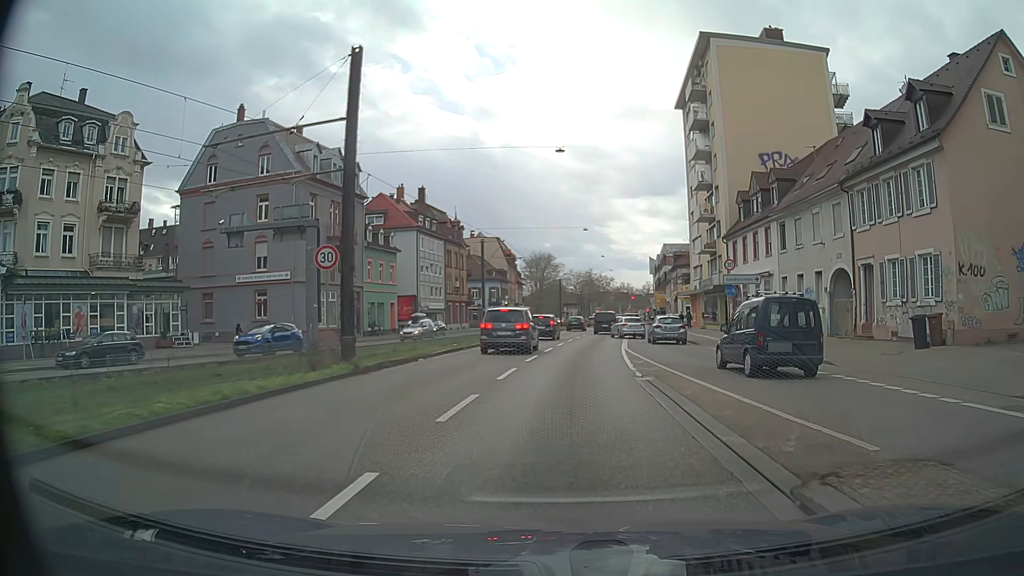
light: Day
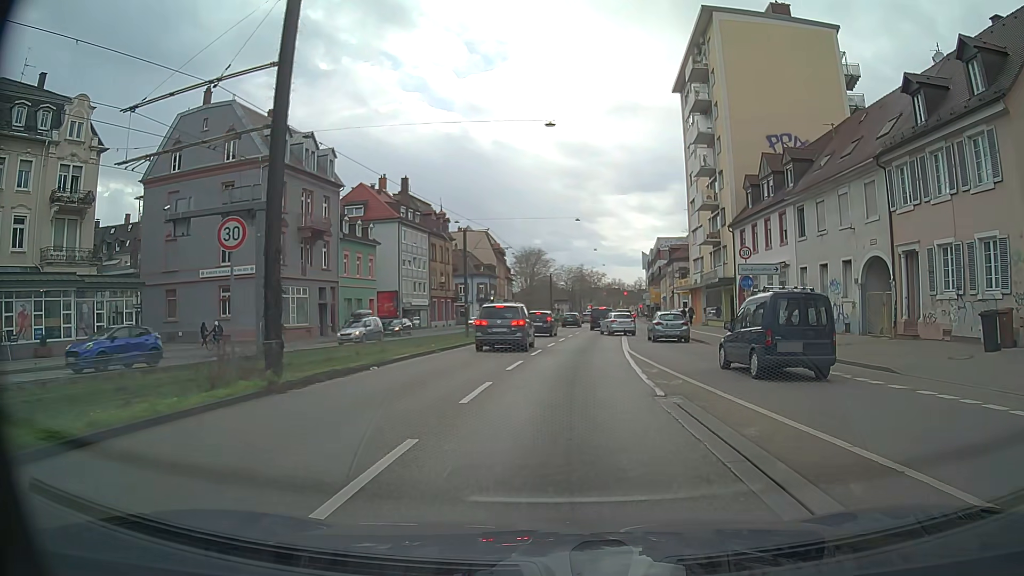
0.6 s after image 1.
(0.0, +4.5) m; +1°
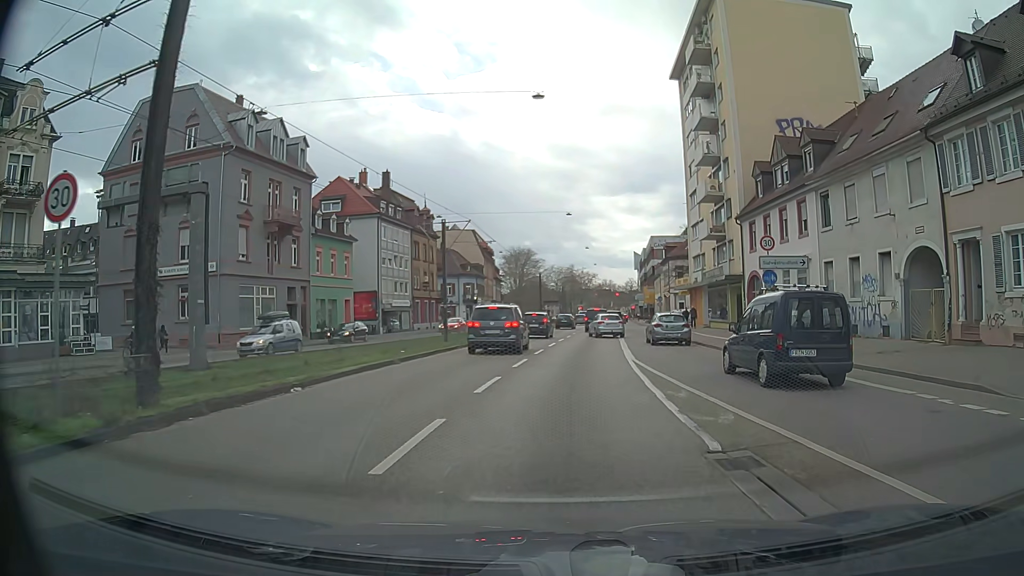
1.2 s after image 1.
(0.0, +4.5) m; 0°
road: trunk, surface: asphalt
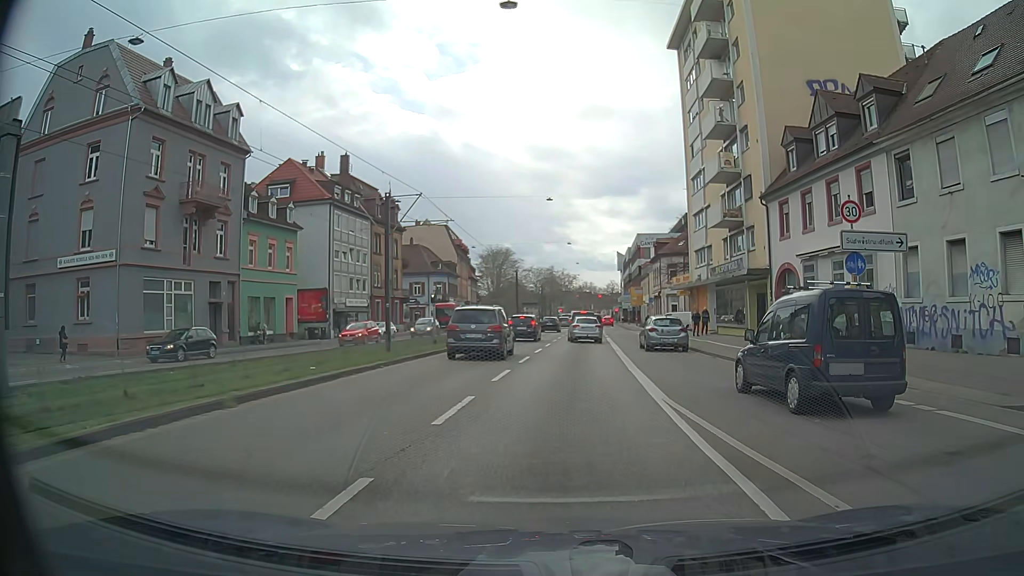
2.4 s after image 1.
(+0.1, +9.1) m; +2°
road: primary
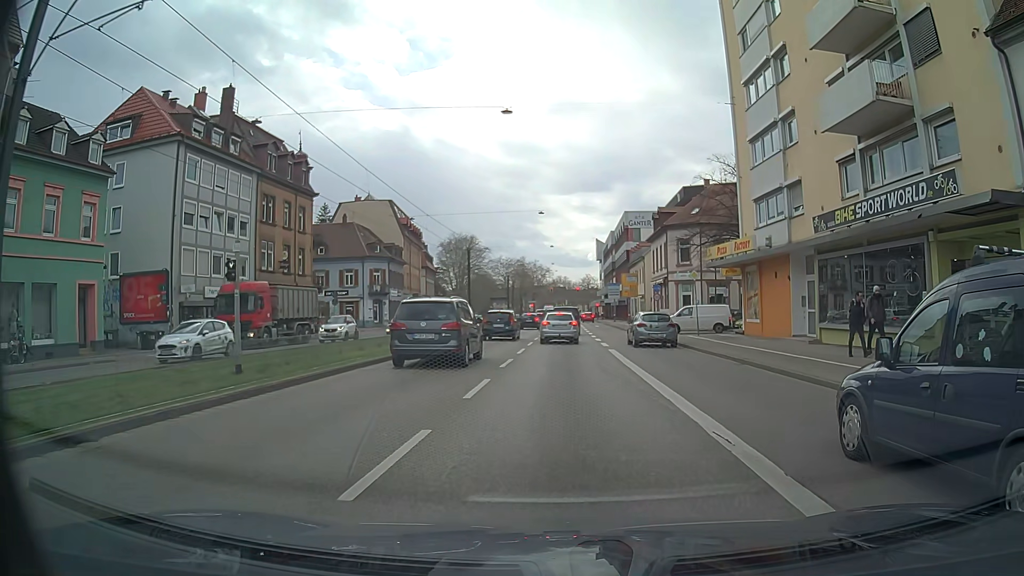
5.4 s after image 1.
(+0.6, +21.7) m; +2°
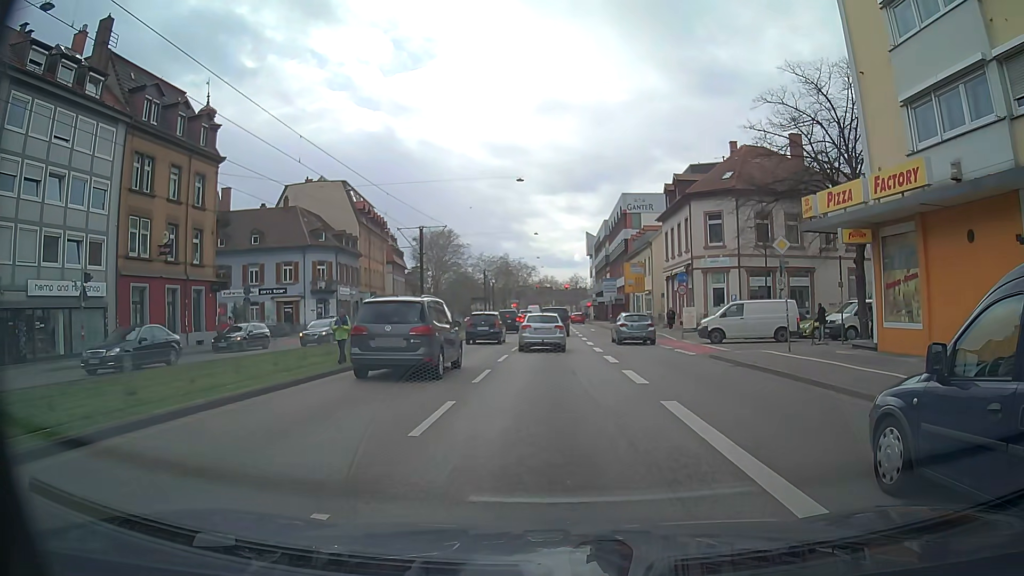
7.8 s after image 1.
(+0.2, +15.1) m; +2°
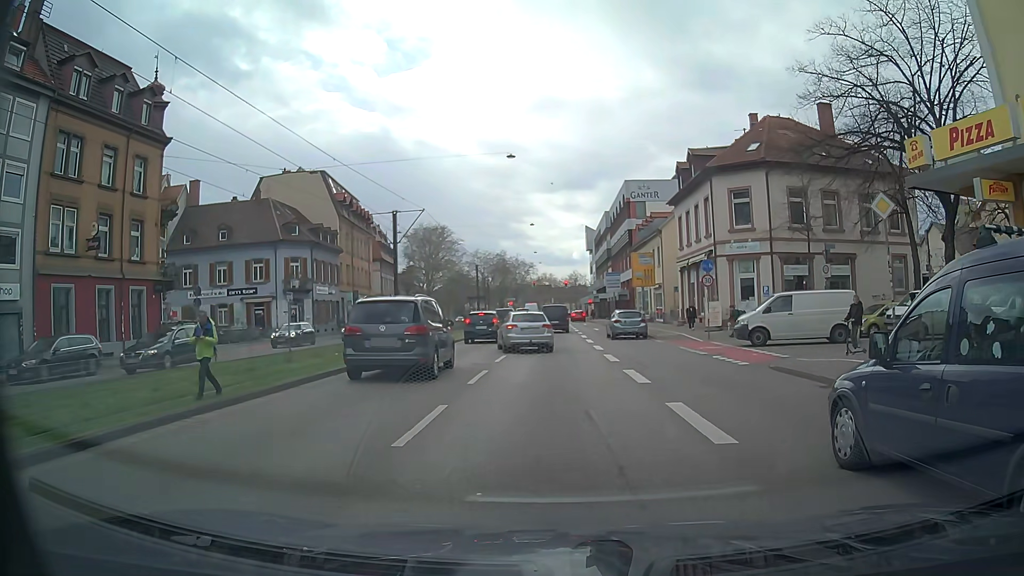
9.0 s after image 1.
(-0.1, +6.5) m; -1°
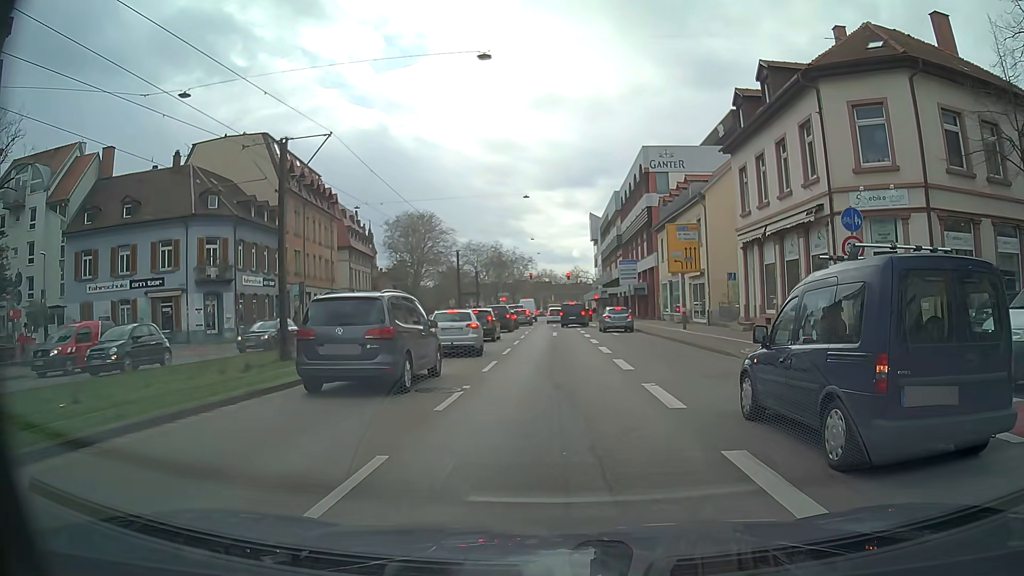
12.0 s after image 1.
(0.0, +15.5) m; 0°
(0, +10) (0, +20) (0, +30) (+1, +40) (+1, +50) (+1, +60) (+1, +70) (+2, +80) (+2, +90) (+2, +100) m
